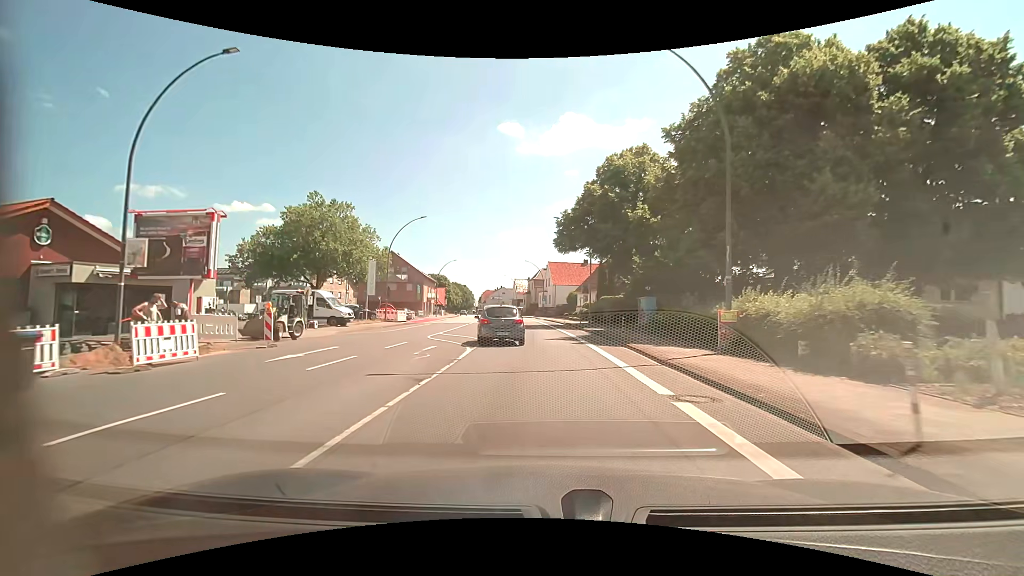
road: primary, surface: asphalt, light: Day
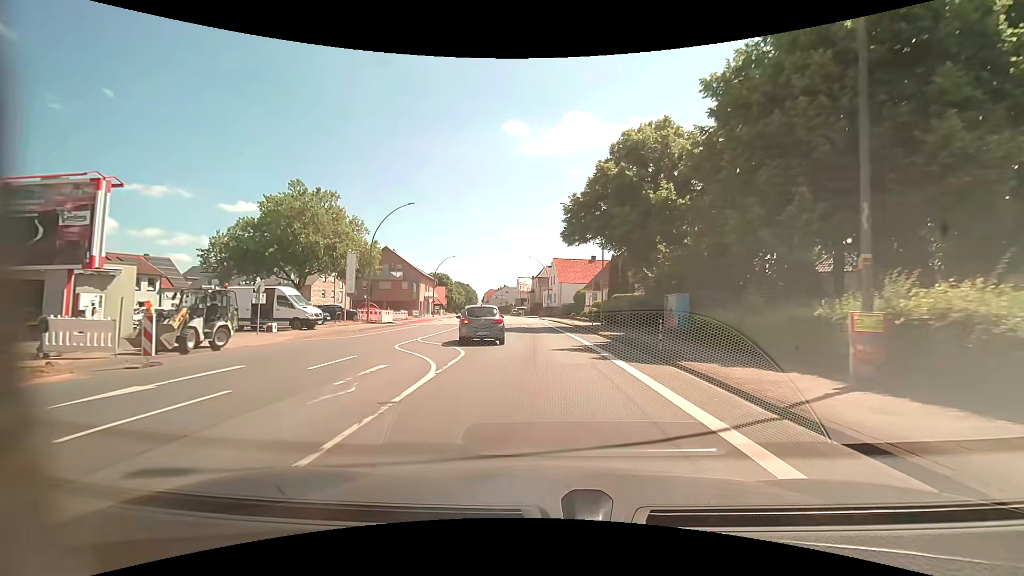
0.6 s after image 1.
(-0.1, +6.1) m; -1°
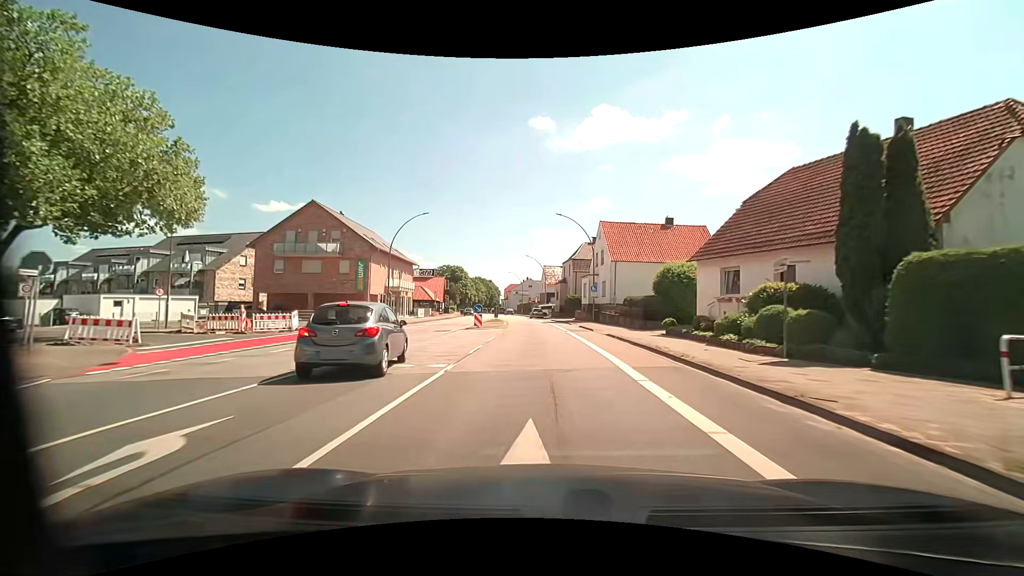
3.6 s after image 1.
(-0.9, +36.5) m; -4°
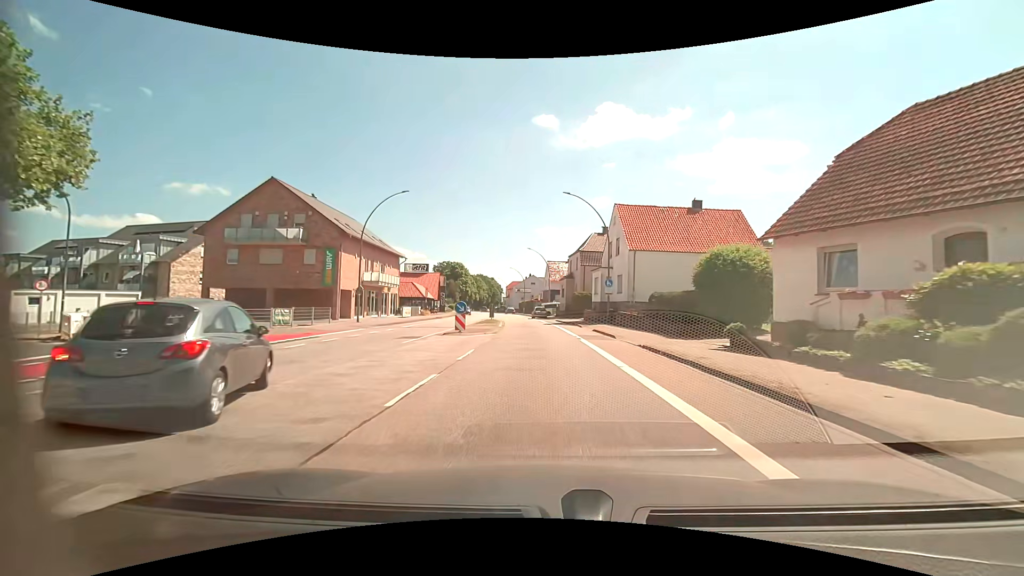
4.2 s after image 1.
(0.0, +8.1) m; 0°
(0, +10) (0, +20) (-1, +30) (-1, +40) (-2, +50) (-4, +60) (-5, +70) (-7, +80) (-8, +89) (-10, +99) m
